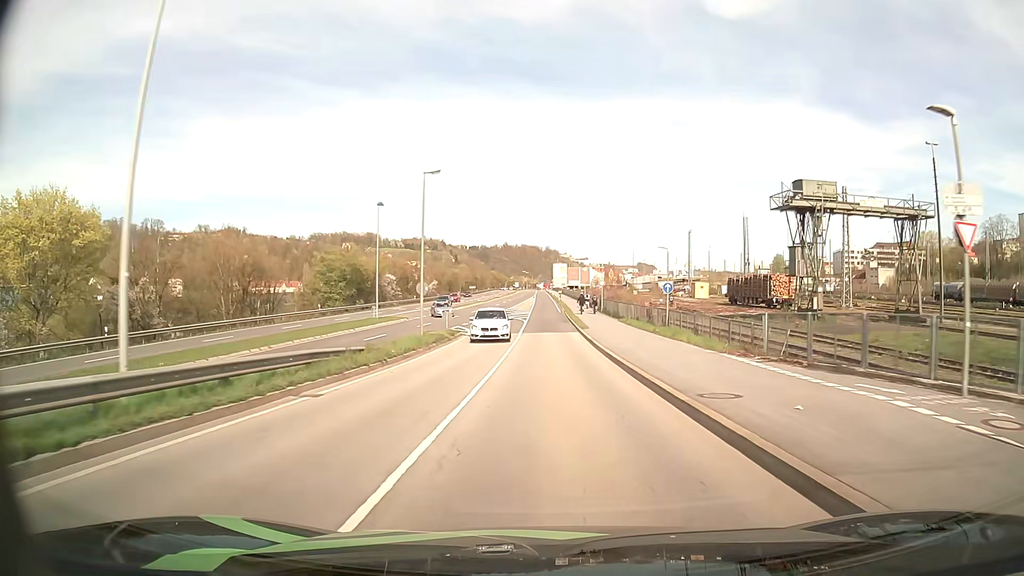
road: unclassified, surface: asphalt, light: Day
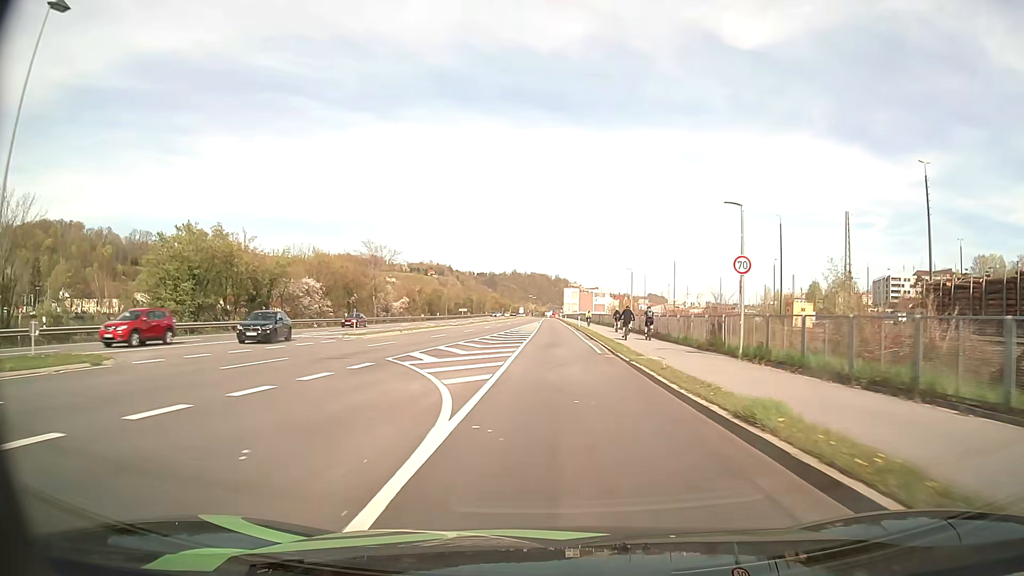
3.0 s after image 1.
(-0.5, +45.4) m; -1°
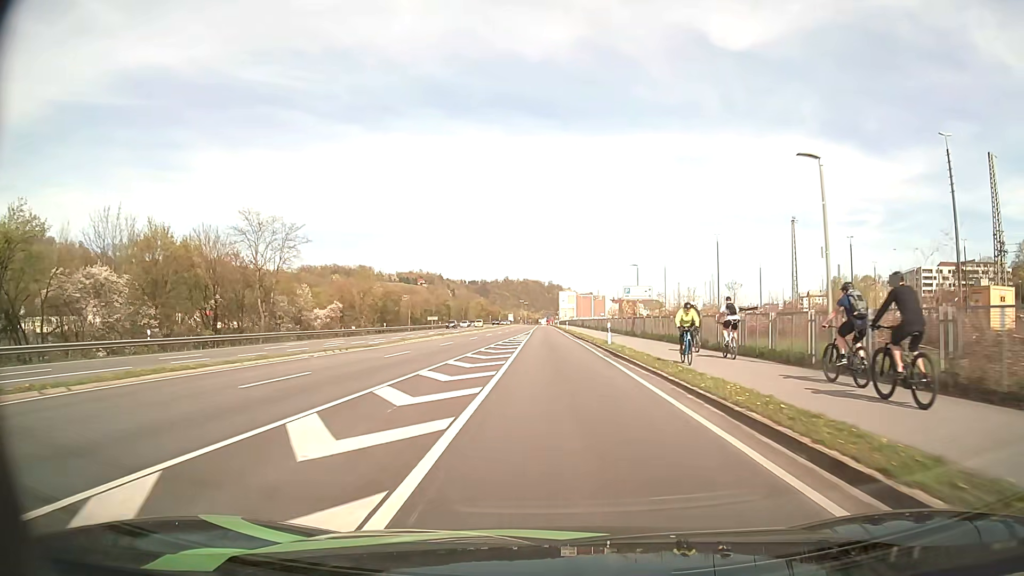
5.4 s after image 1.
(+0.2, +38.3) m; +1°
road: primary
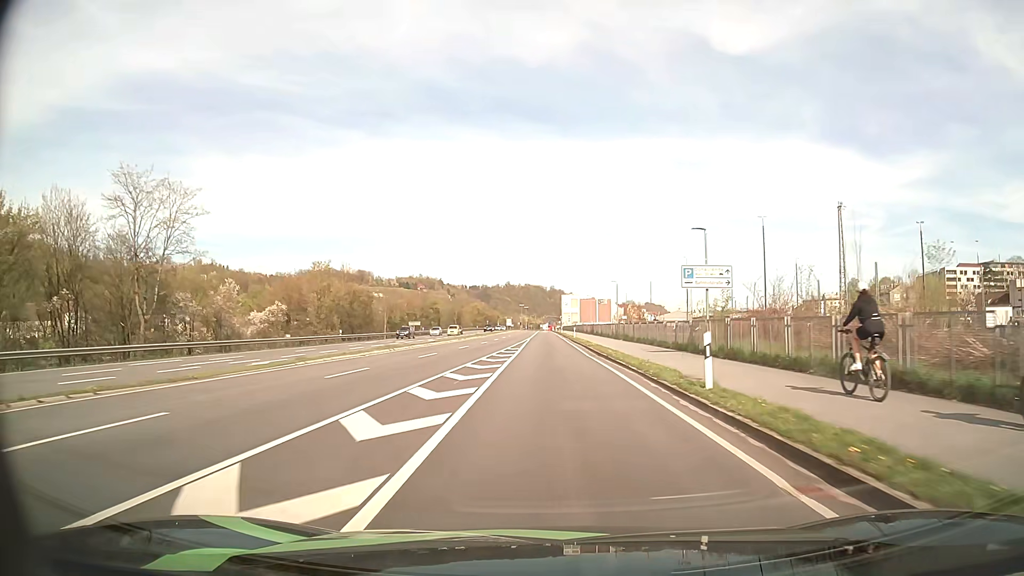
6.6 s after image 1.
(+0.1, +20.0) m; 0°
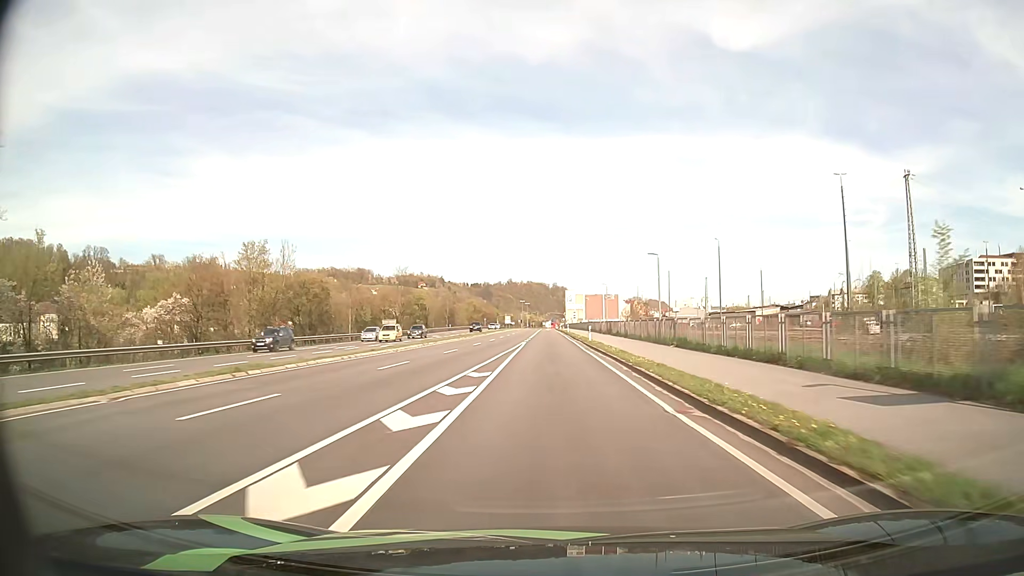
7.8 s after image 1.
(-0.1, +20.6) m; 0°
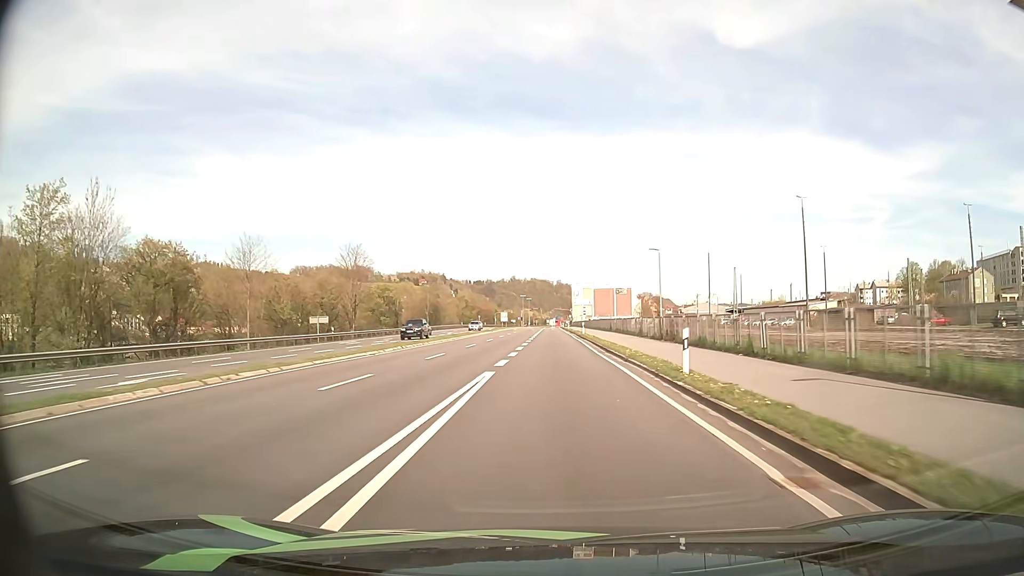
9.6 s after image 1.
(-0.2, +31.3) m; 0°
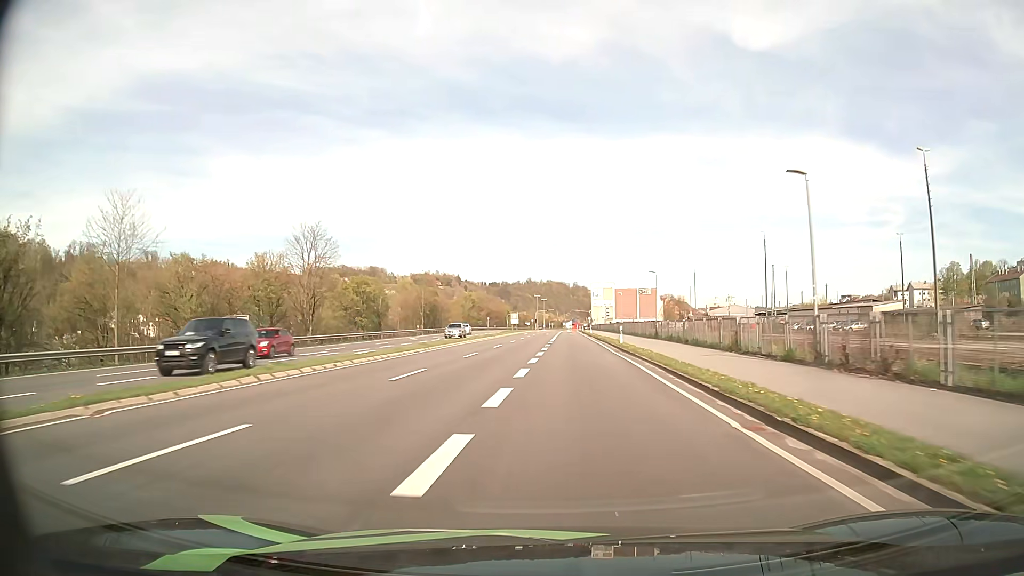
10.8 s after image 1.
(-0.2, +21.0) m; -1°
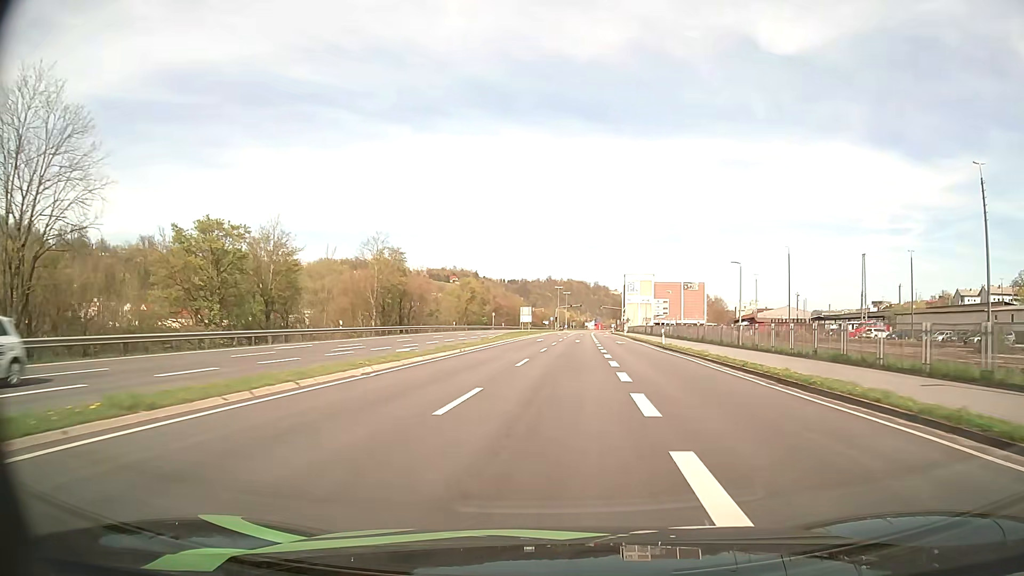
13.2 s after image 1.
(-1.0, +43.0) m; -2°
(0, +10) (0, +20) (0, +30) (0, +40) (0, +50) (0, +60) (0, +70) (0, +80) (+1, +90) (+1, +100) m
